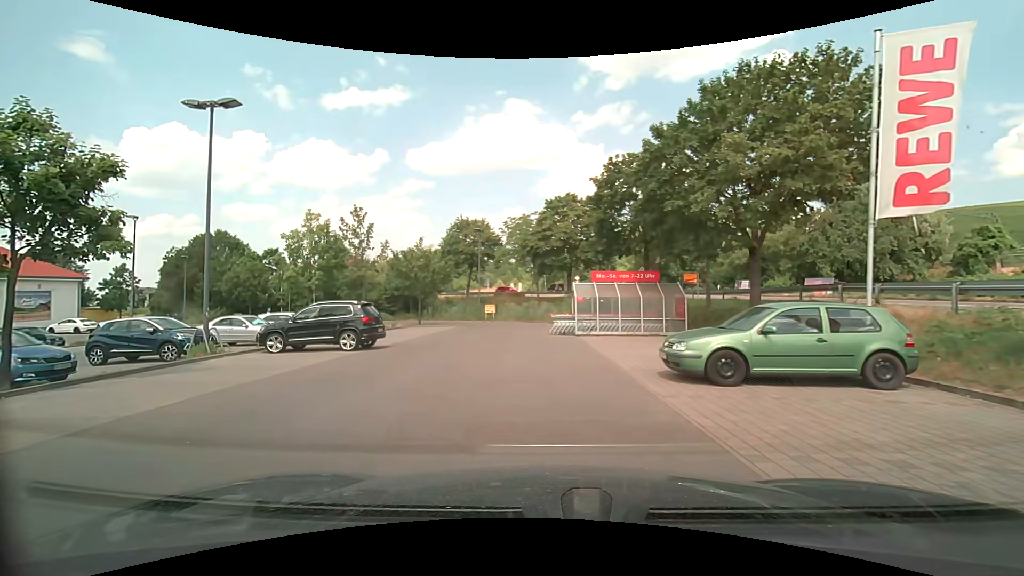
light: Day
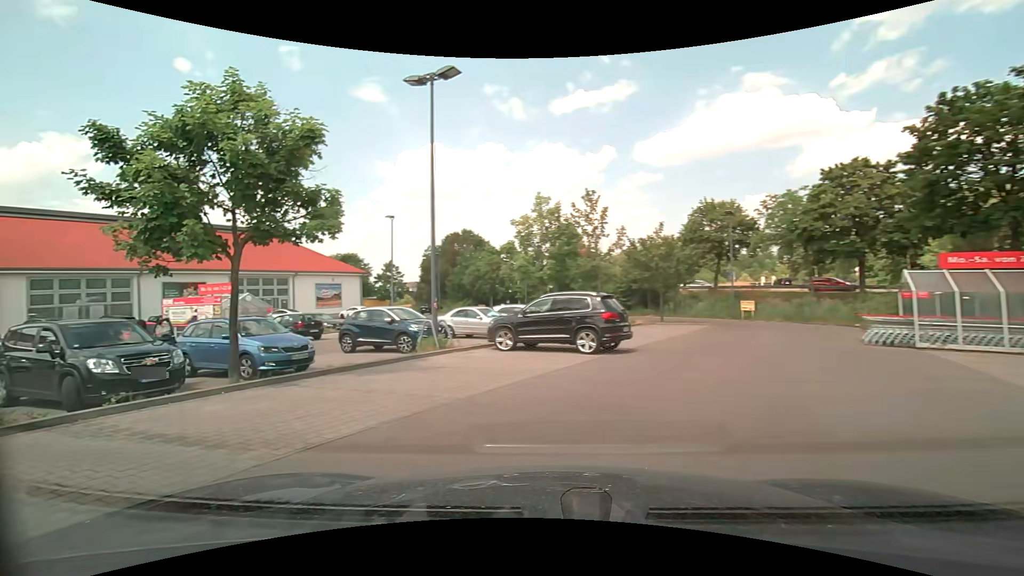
(-0.8, +3.9) m; -28°
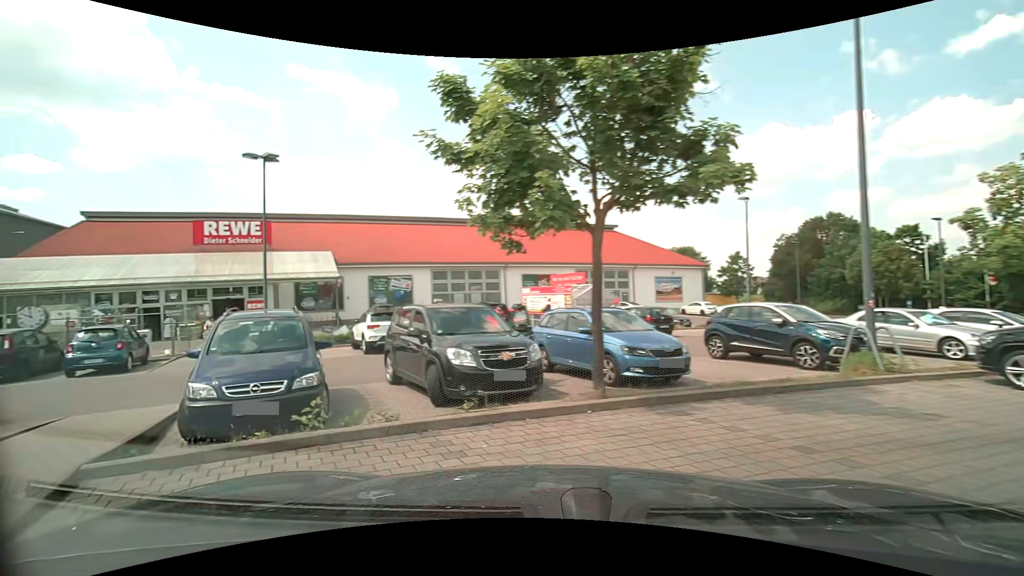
(-1.0, +3.4) m; -36°
